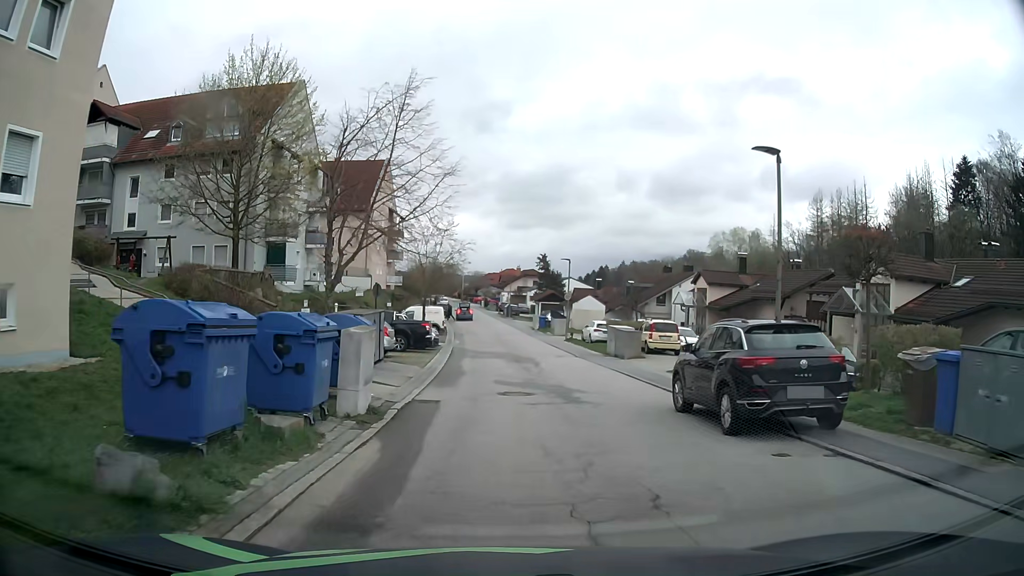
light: Day
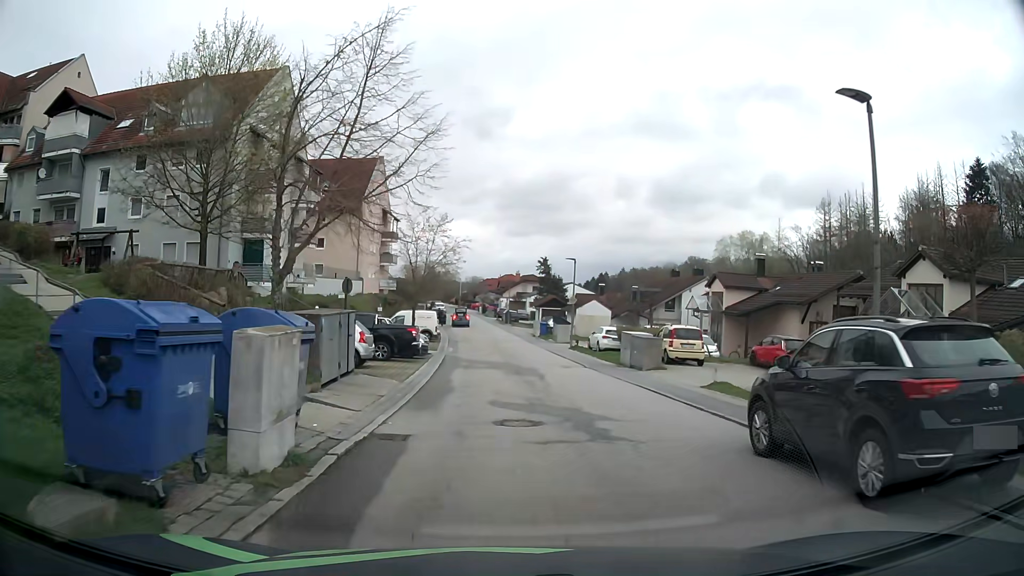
(0.0, +4.0) m; +1°
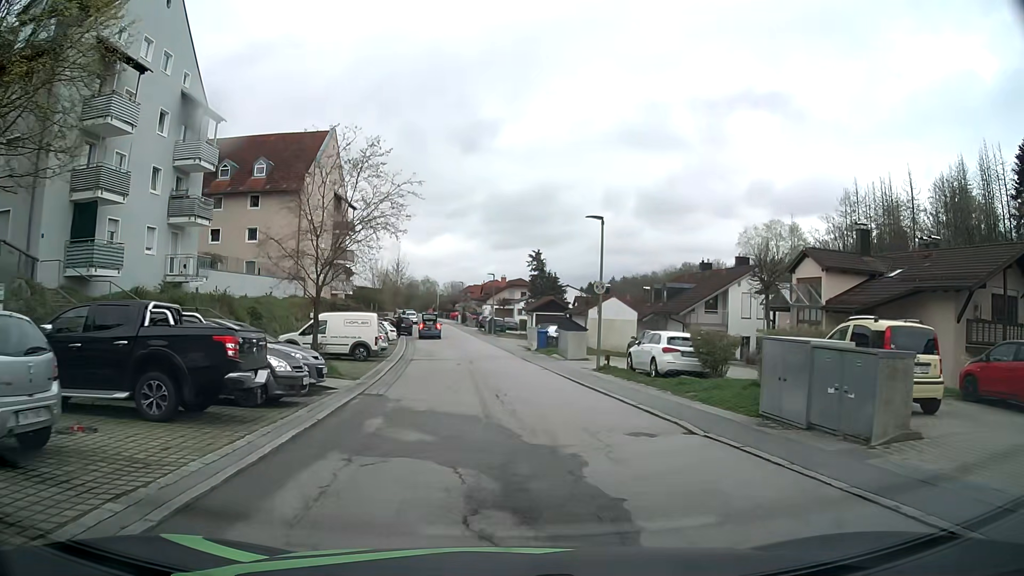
(0.0, +16.3) m; +1°
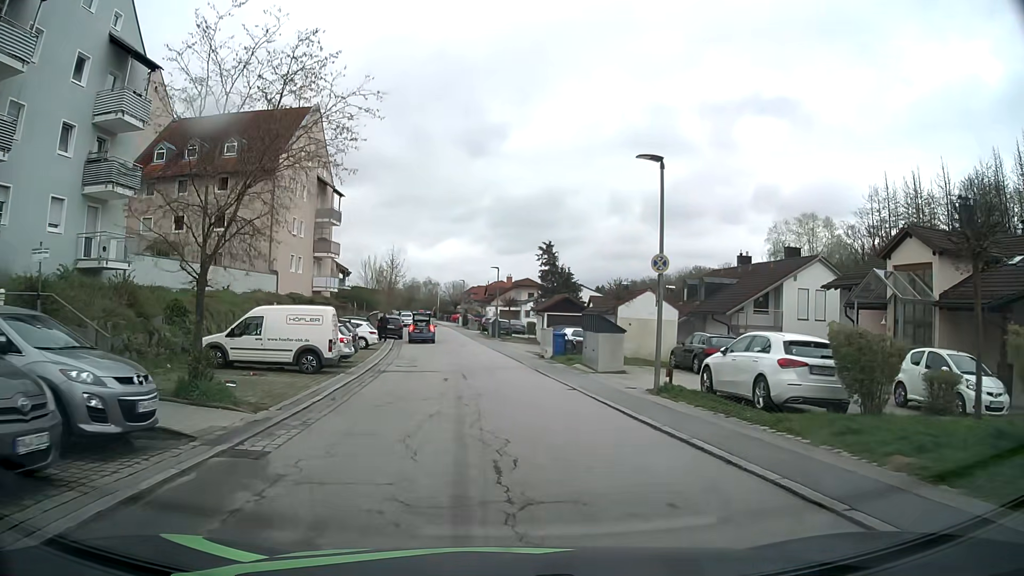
(-0.1, +8.1) m; -1°
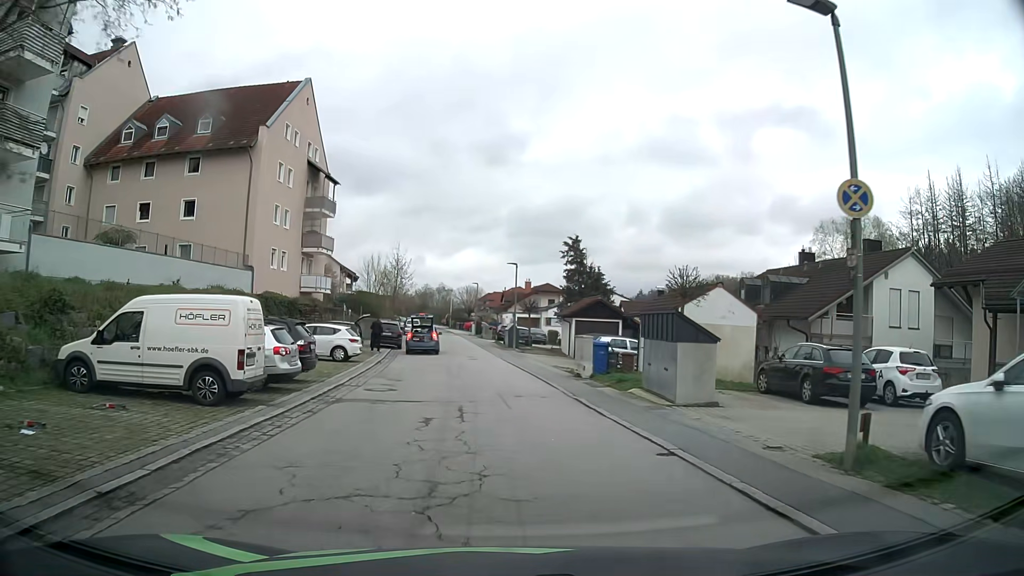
(-0.1, +8.0) m; -1°
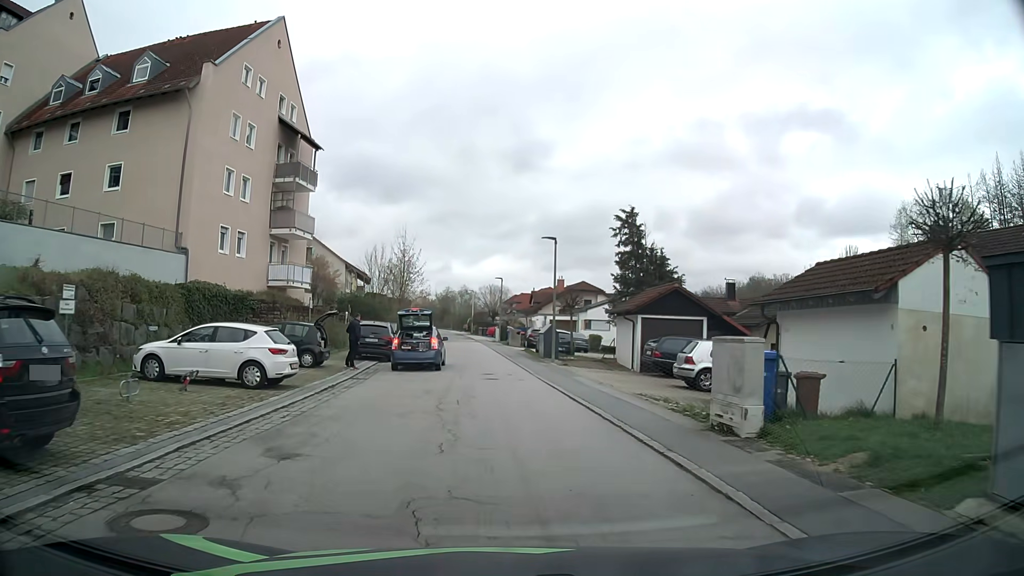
(-0.3, +11.9) m; -2°
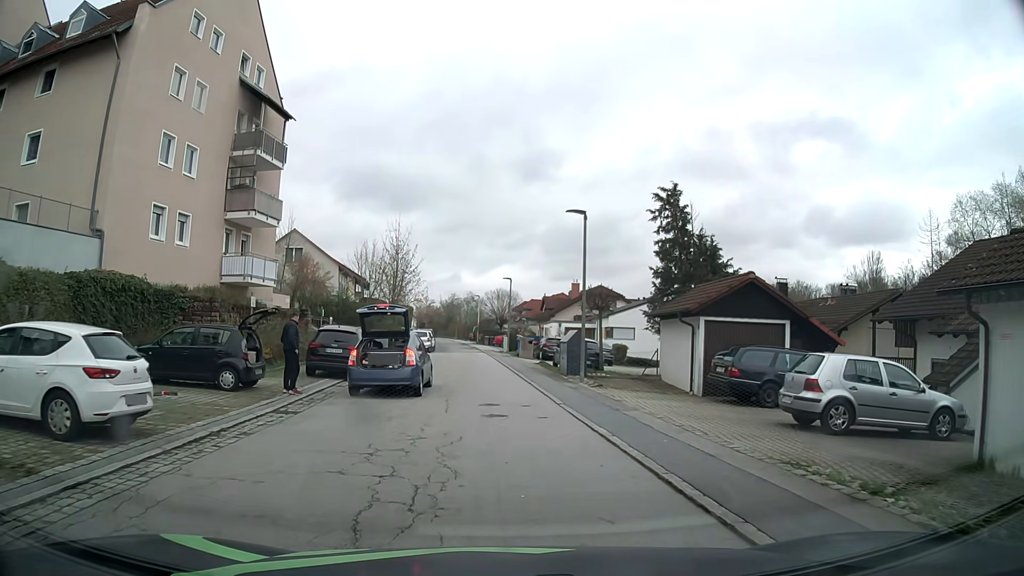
(-0.1, +7.5) m; -1°
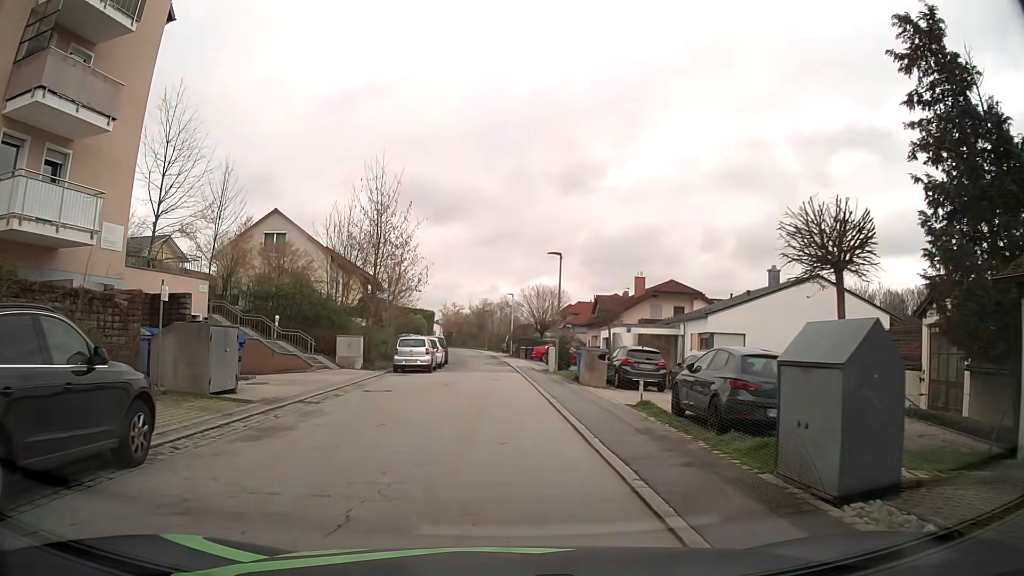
(-0.2, +17.5) m; -3°
(0, +10) (-1, +20) (-1, +30) (-1, +40) (-2, +50) (-3, +60) (-4, +70) (-5, +80) (-6, +90) (-8, +100) m
